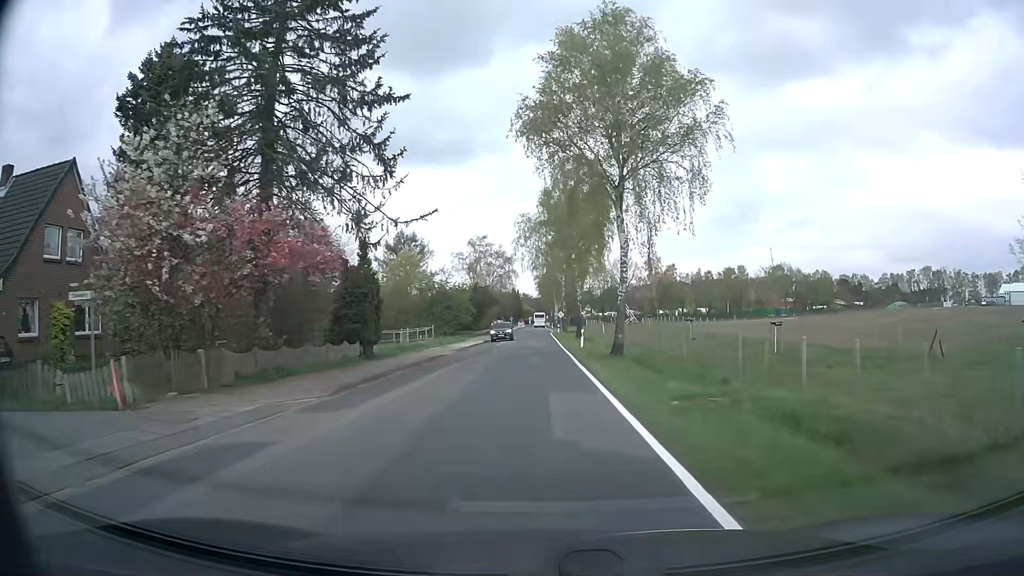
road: secondary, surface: asphalt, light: Day
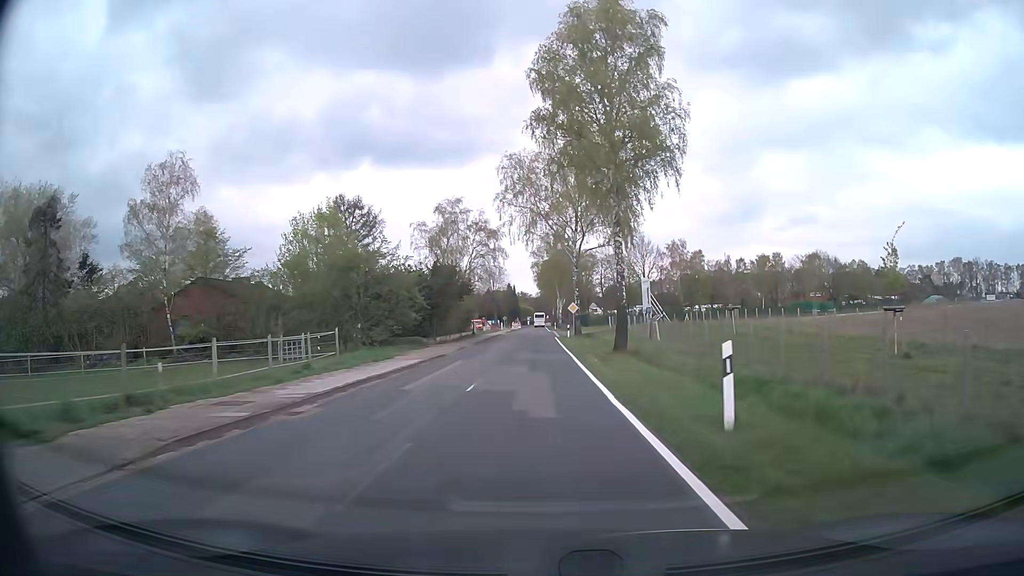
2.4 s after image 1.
(0.0, +31.2) m; 0°
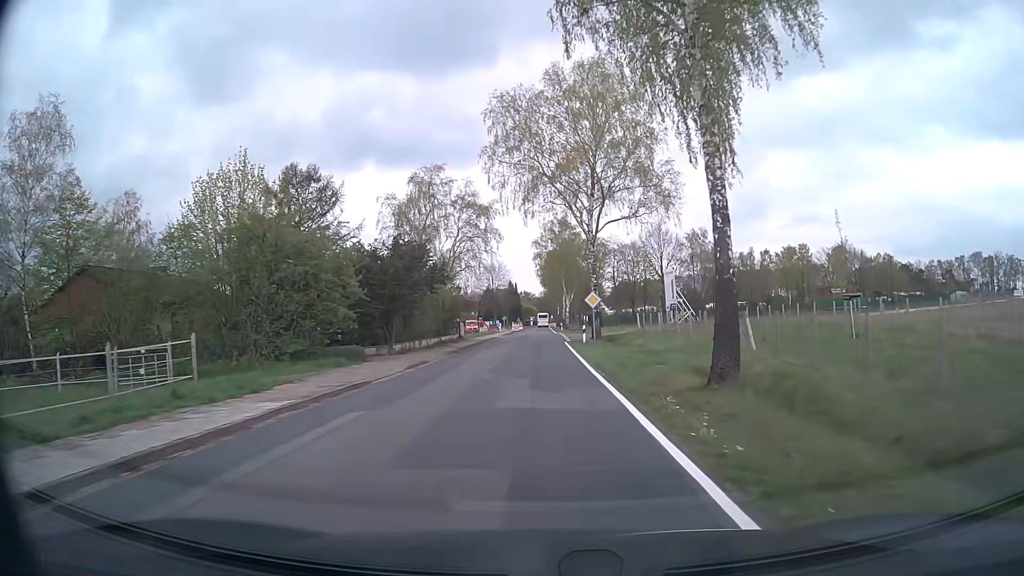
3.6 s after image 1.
(+0.1, +15.6) m; 0°
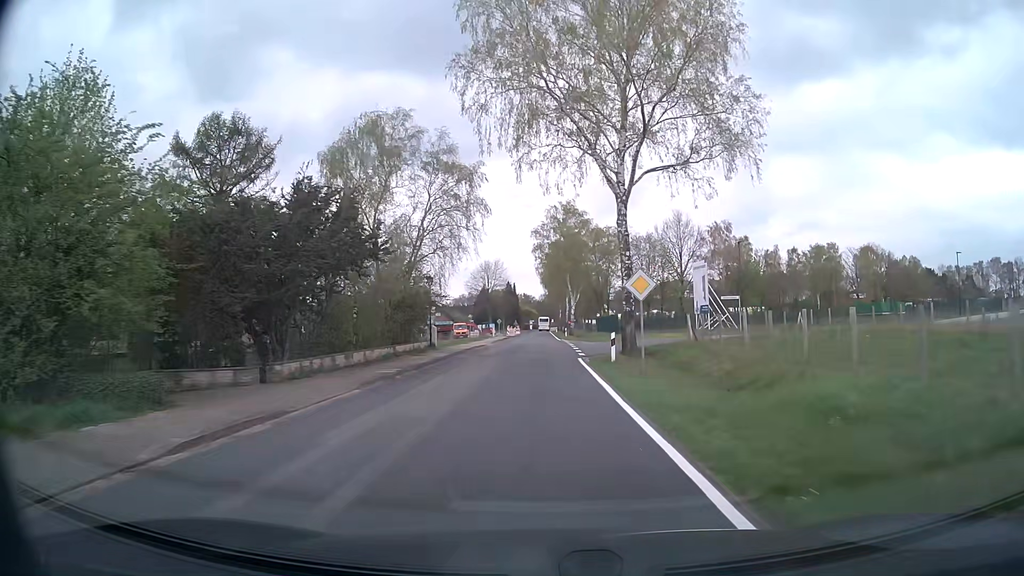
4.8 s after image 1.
(0.0, +15.5) m; 0°
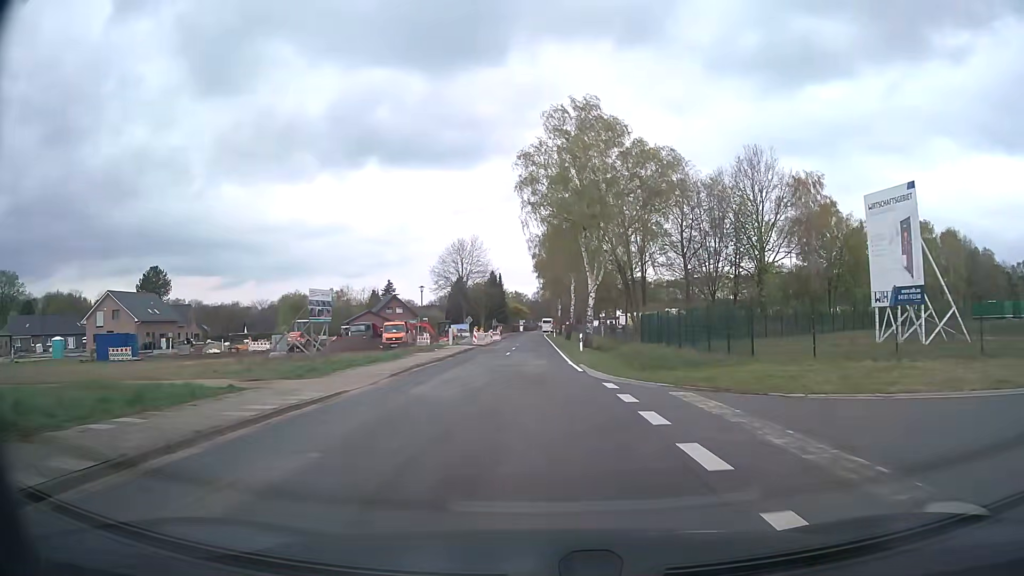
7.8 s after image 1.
(+0.2, +38.7) m; +1°
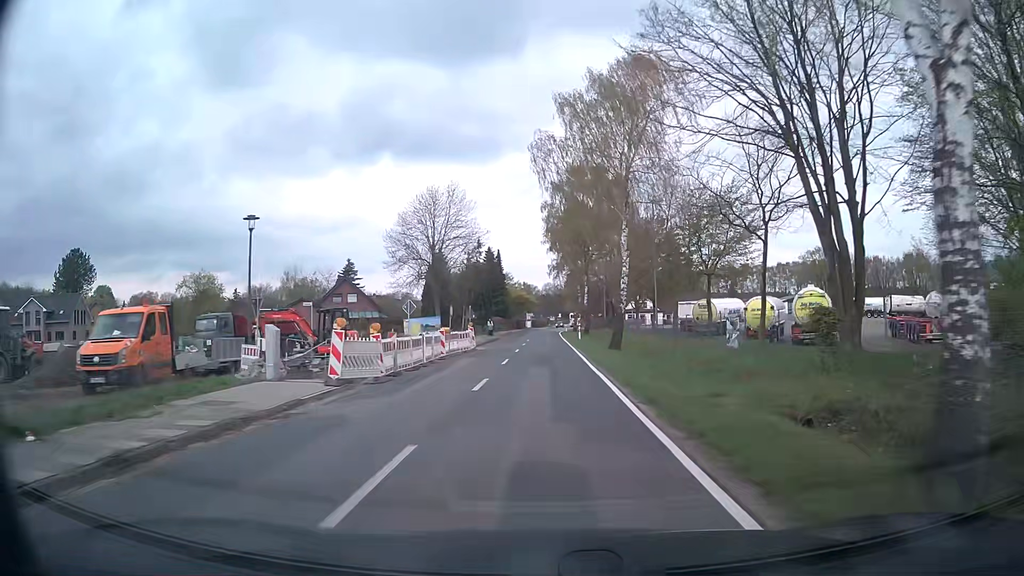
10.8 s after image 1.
(-0.4, +38.9) m; -1°
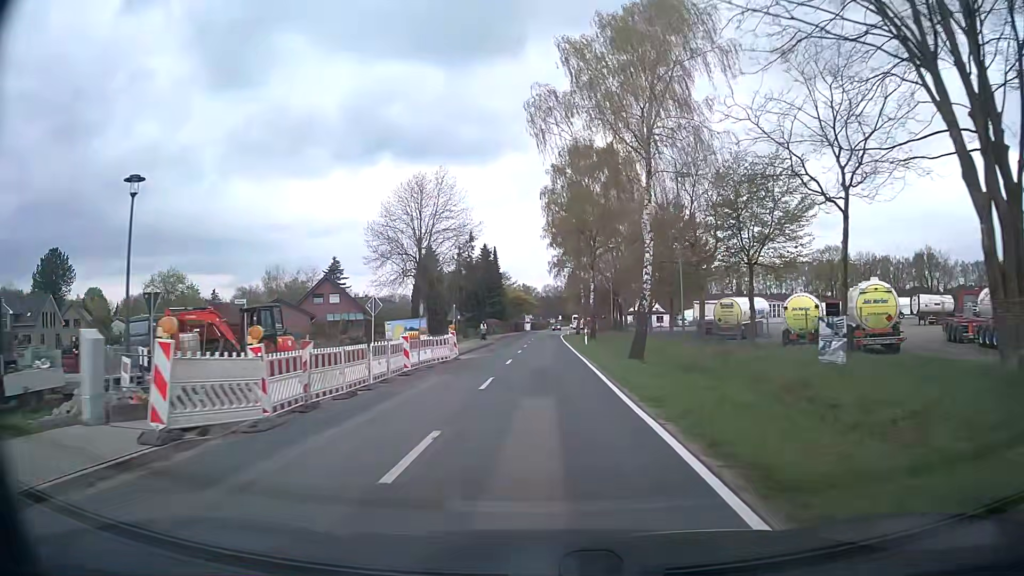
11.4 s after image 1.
(0.0, +7.8) m; 0°
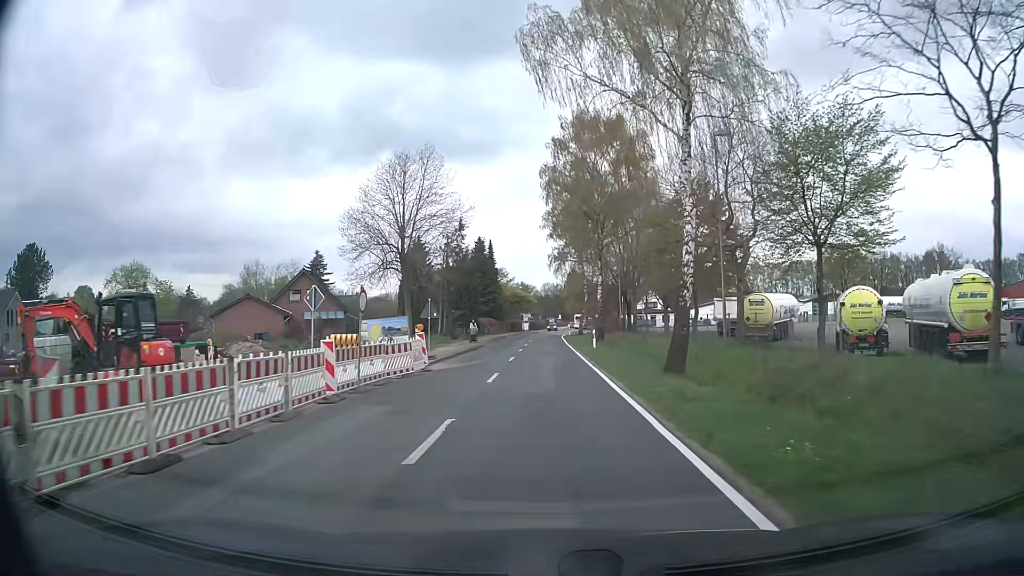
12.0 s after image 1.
(+0.1, +7.8) m; +1°
